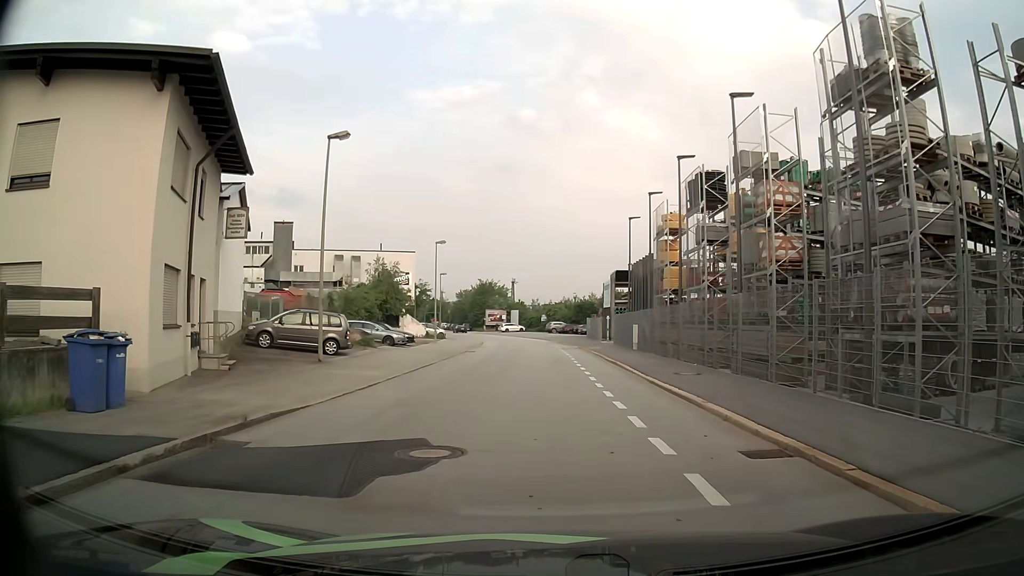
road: residential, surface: asphalt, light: Day
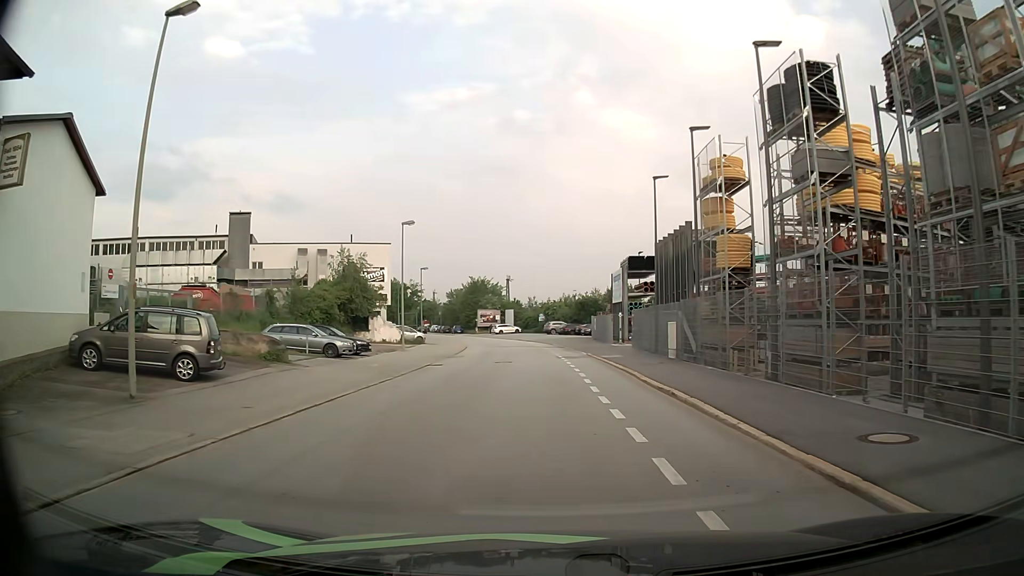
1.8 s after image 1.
(+0.1, +11.5) m; -1°
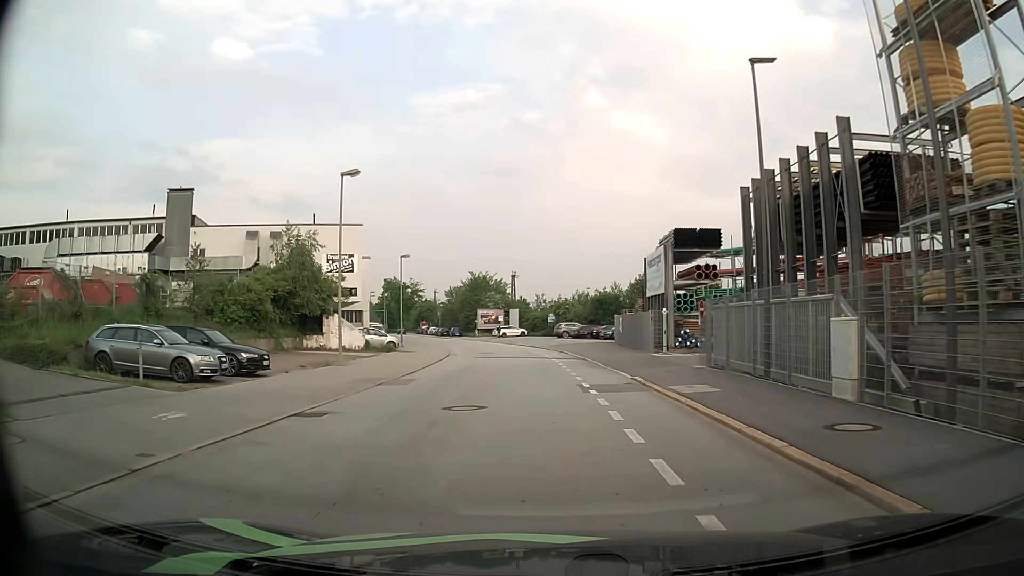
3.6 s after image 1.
(+0.2, +14.6) m; +2°
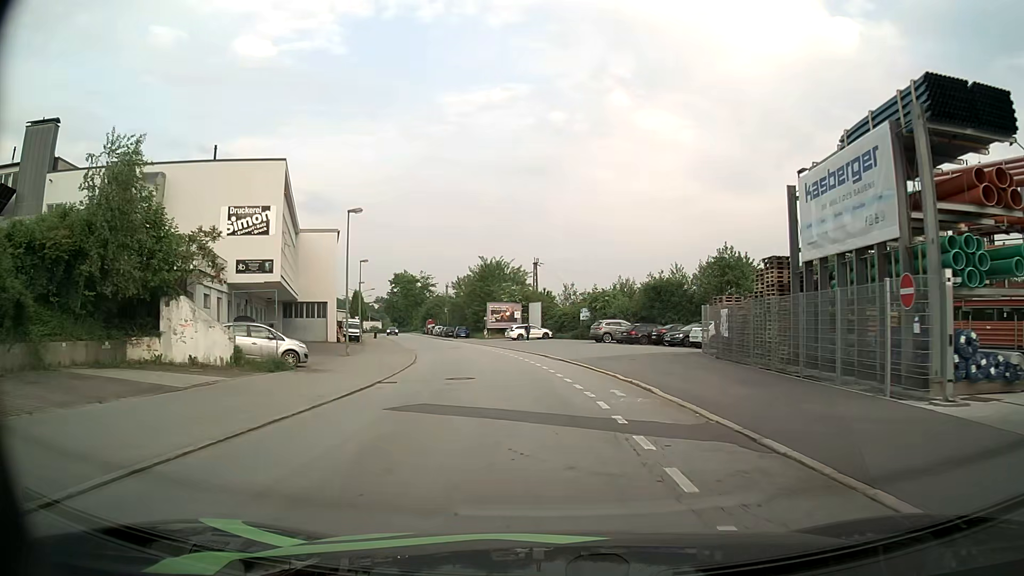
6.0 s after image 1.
(-1.1, +22.5) m; -4°
(0, +10) (-1, +20) (-2, +30) (-3, +40) (-5, +50) (-8, +59) (-11, +69) (-14, +78) (-17, +88) (-19, +98) m
